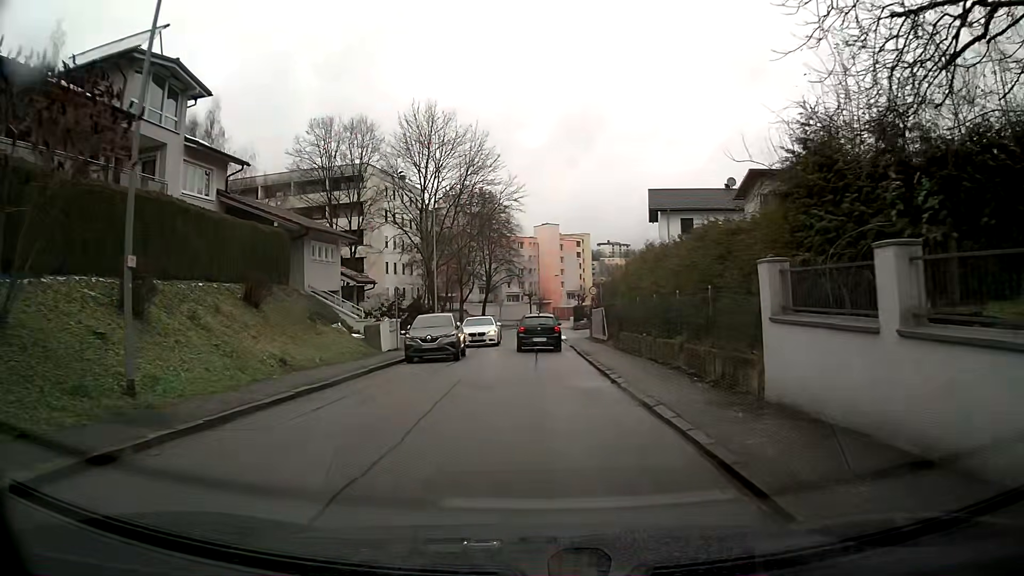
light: Day
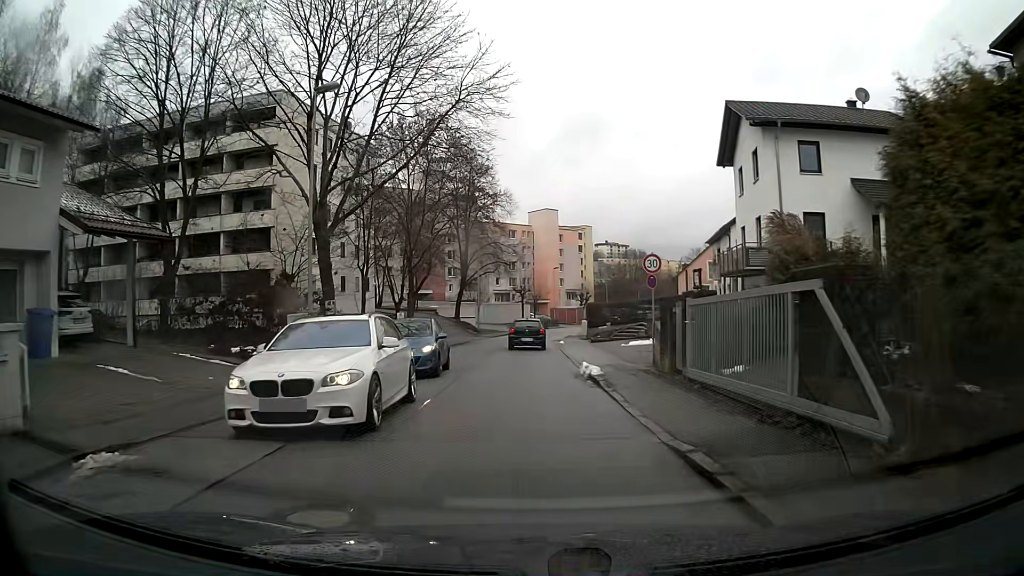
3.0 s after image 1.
(+0.2, +23.6) m; 0°
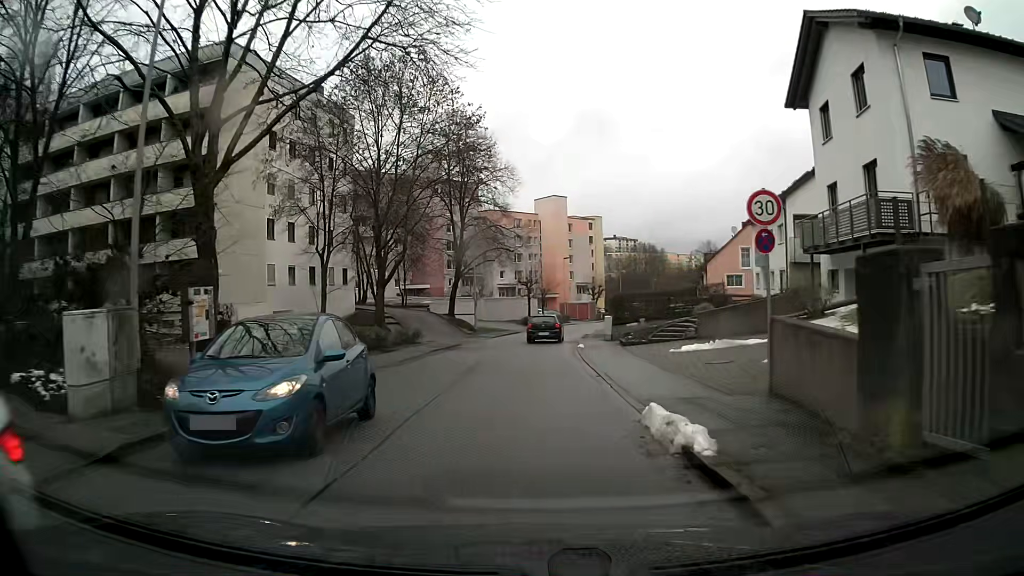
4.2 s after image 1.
(0.0, +9.7) m; 0°
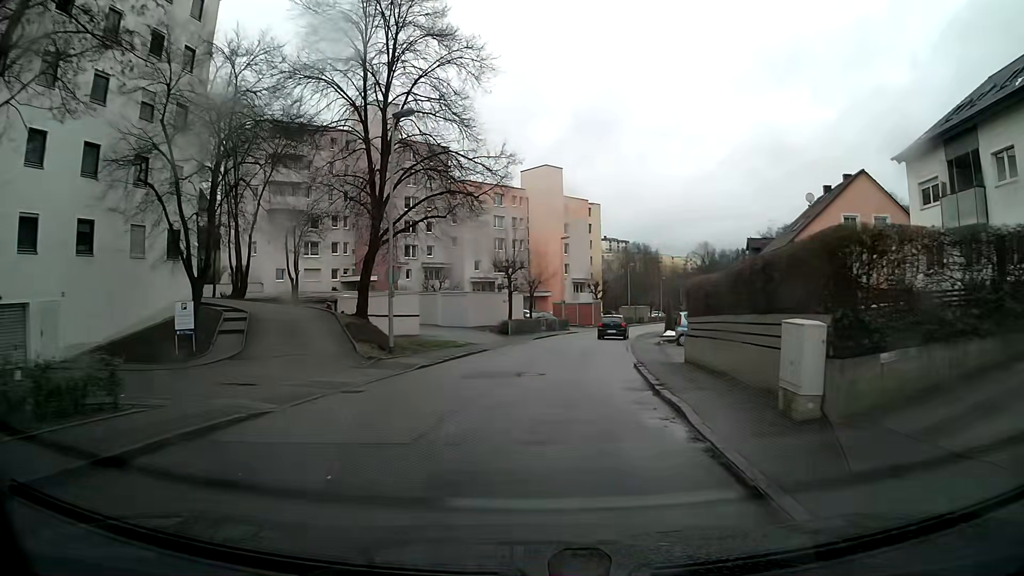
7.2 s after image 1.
(0.0, +25.0) m; +2°
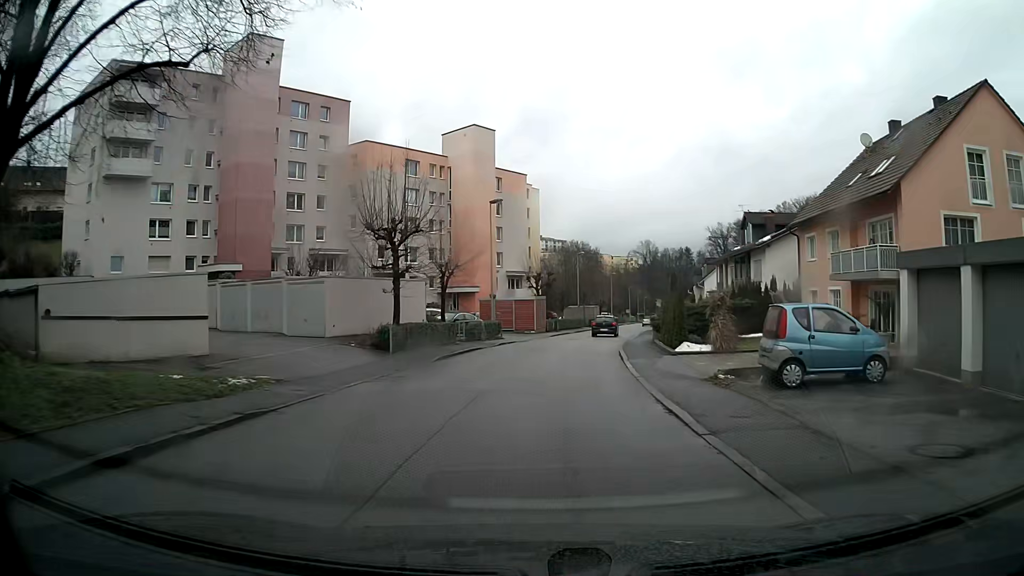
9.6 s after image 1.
(+0.9, +19.3) m; +5°
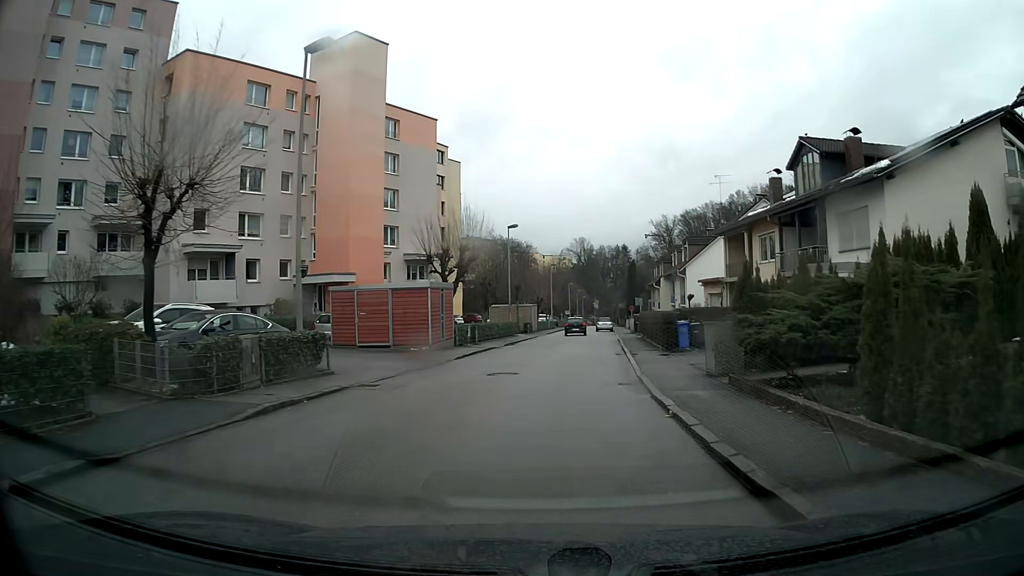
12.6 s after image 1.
(+1.2, +23.9) m; +6°
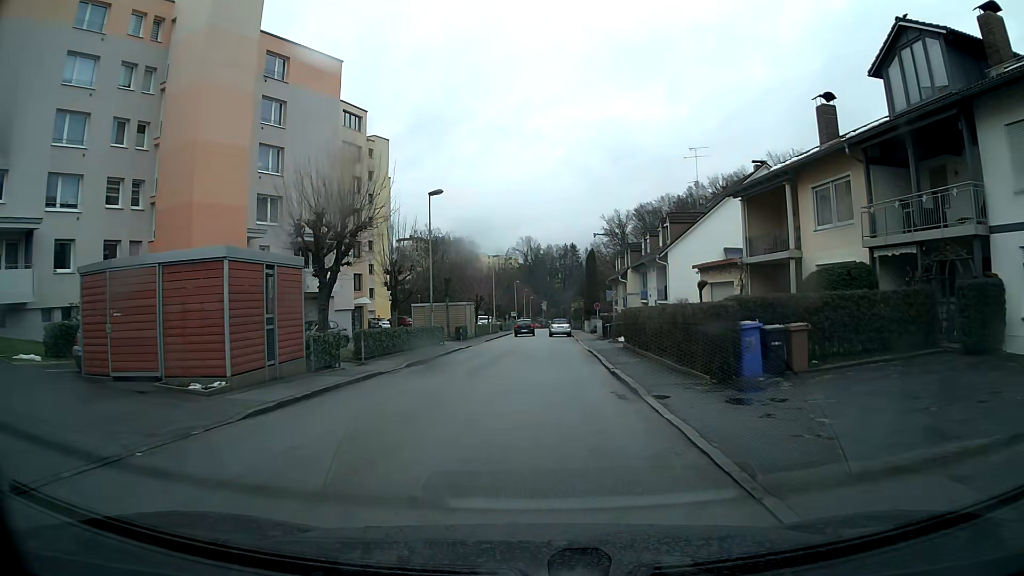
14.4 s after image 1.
(+0.6, +14.2) m; +4°
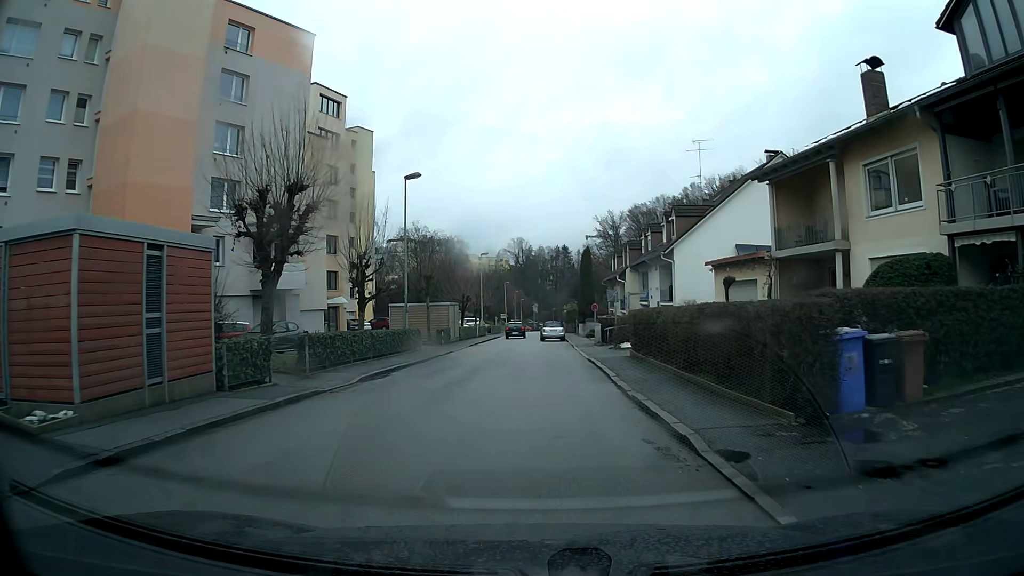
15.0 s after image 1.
(0.0, +4.7) m; +1°
(0, +10) (0, +20) (-1, +30) (-2, +40) (-2, +50) (-2, +60) (-2, +70) (-2, +80) (-2, +90) (-2, +100) m
